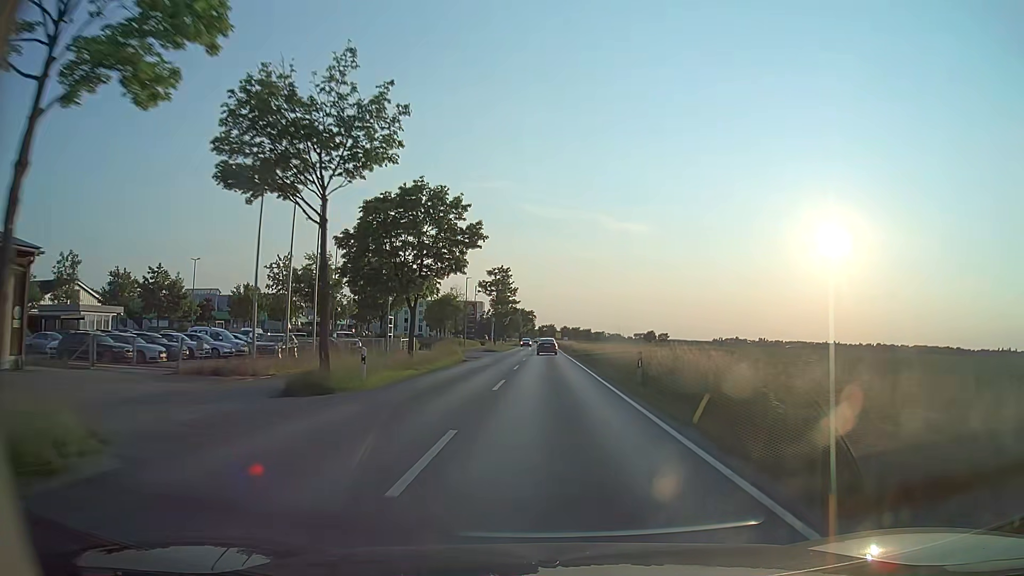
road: secondary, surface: asphalt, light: Day
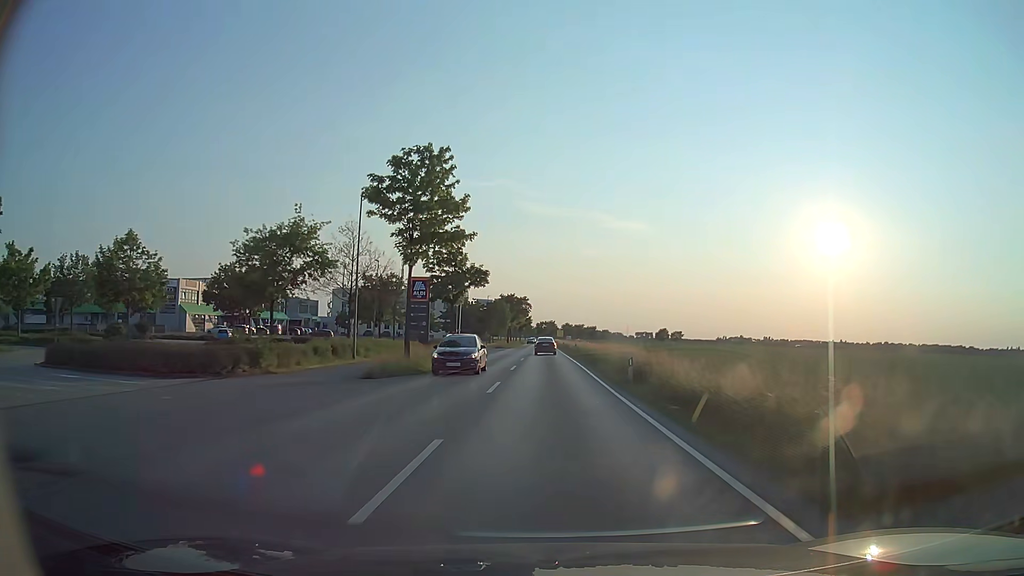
(-0.1, +49.0) m; 0°
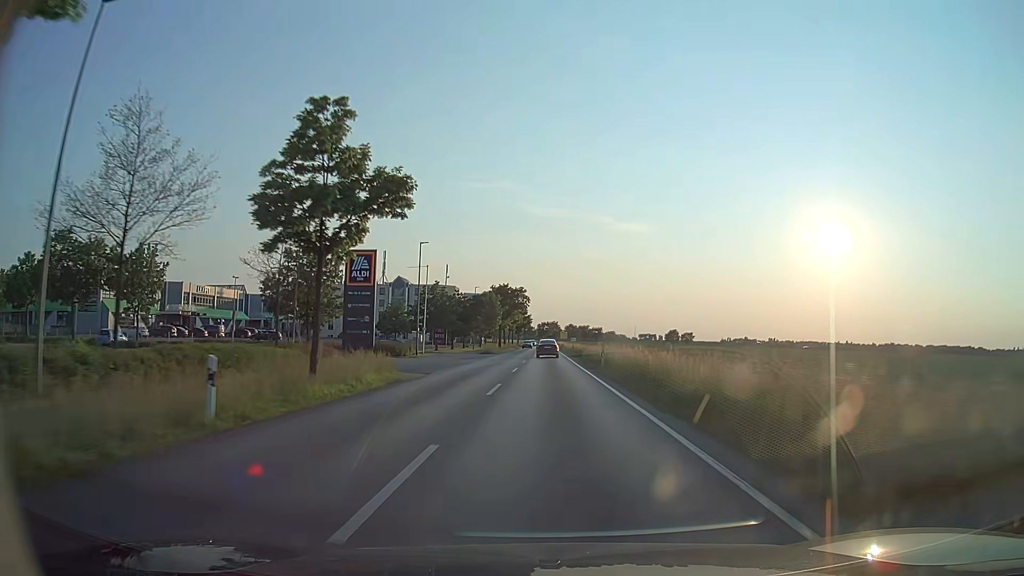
(0.0, +24.4) m; 0°
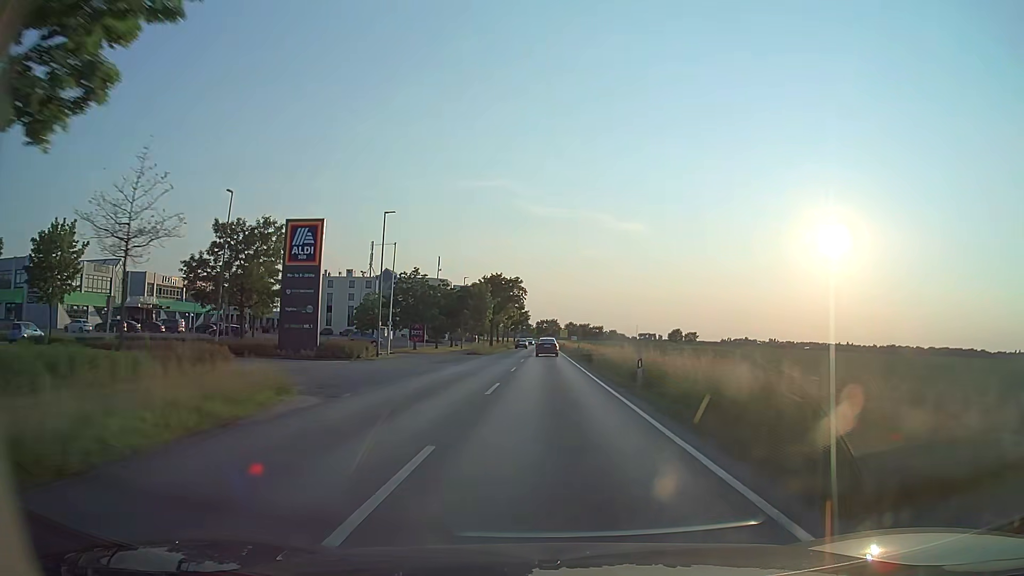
(0.0, +12.1) m; 0°
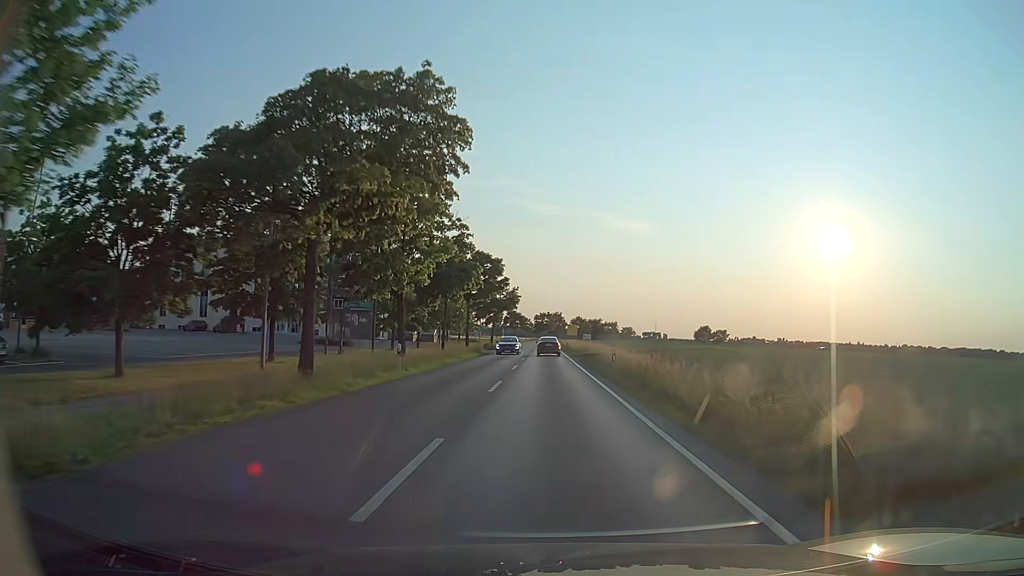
(0.0, +59.3) m; 0°
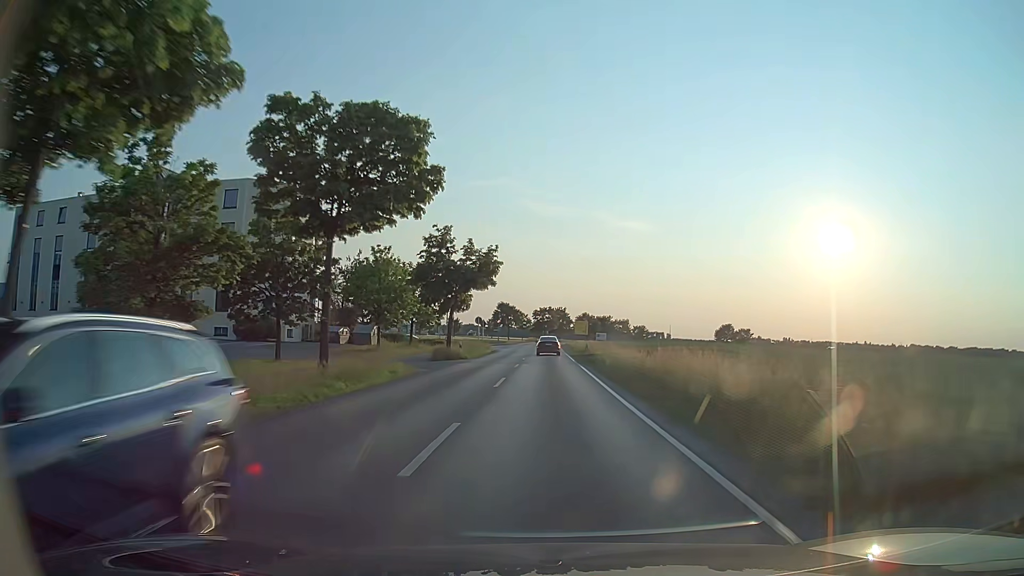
(0.0, +34.5) m; 0°
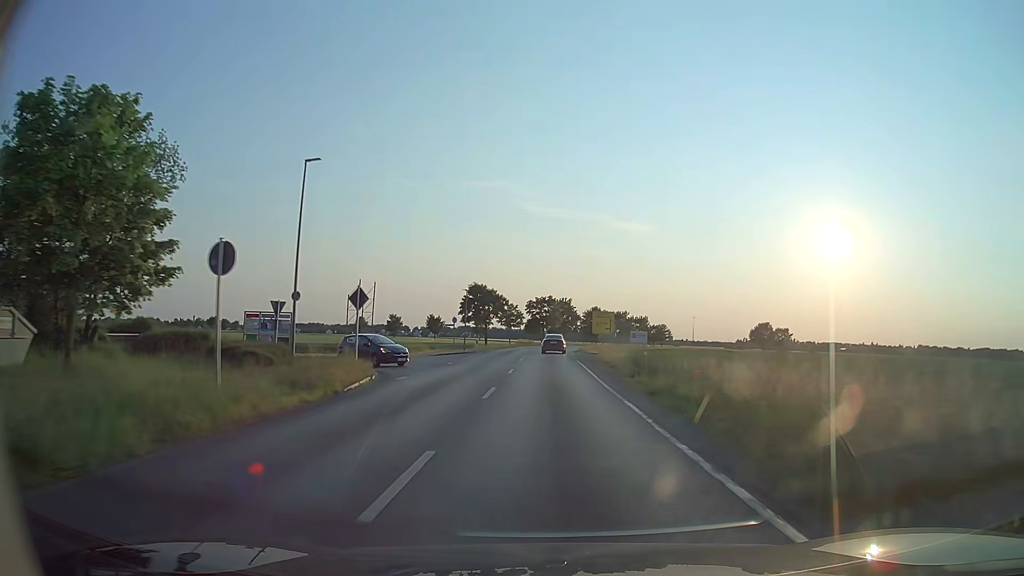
(0.0, +45.7) m; +1°
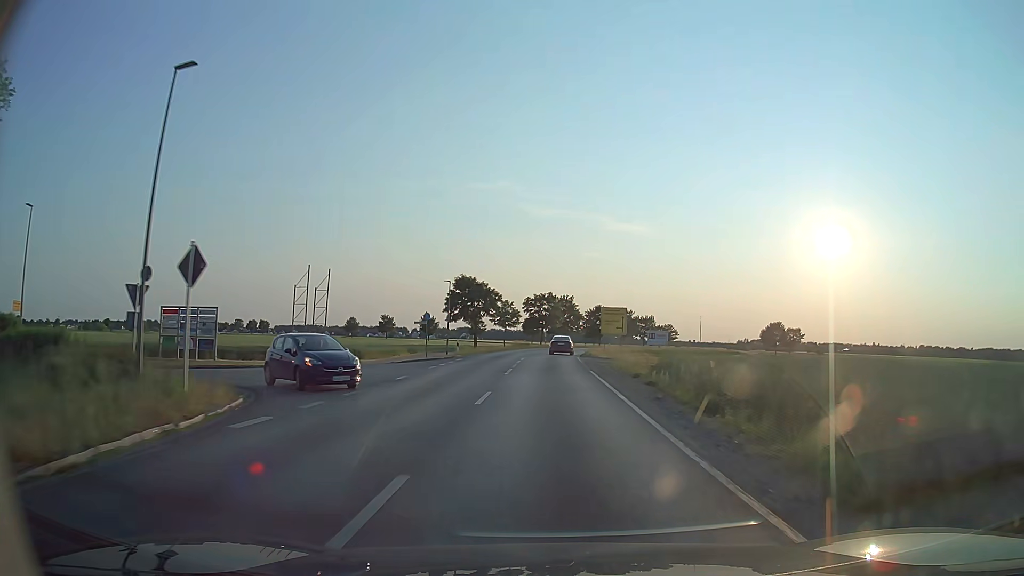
(-0.1, +11.4) m; 0°
(0, +10) (0, +20) (0, +30) (0, +40) (0, +50) (+1, +60) (+2, +70) (+3, +80) (+5, +90) (+8, +99) m
